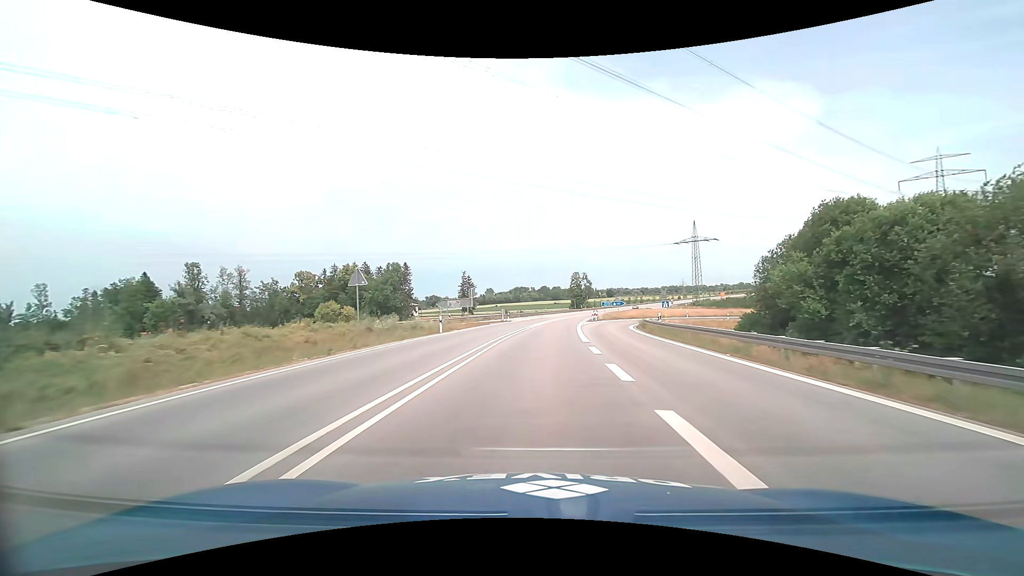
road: trunk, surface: asphalt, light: Day
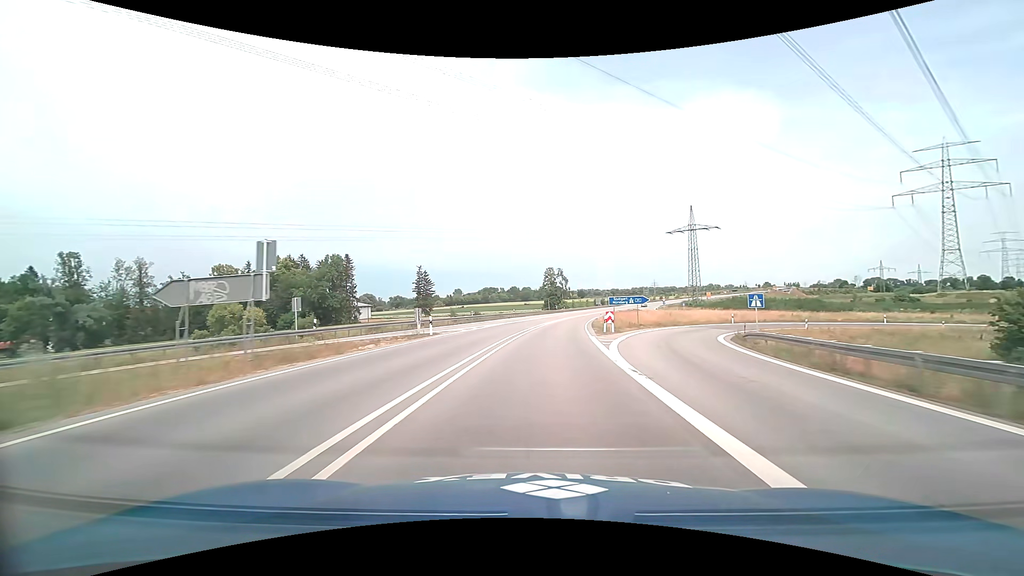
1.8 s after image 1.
(+0.9, +32.2) m; +3°
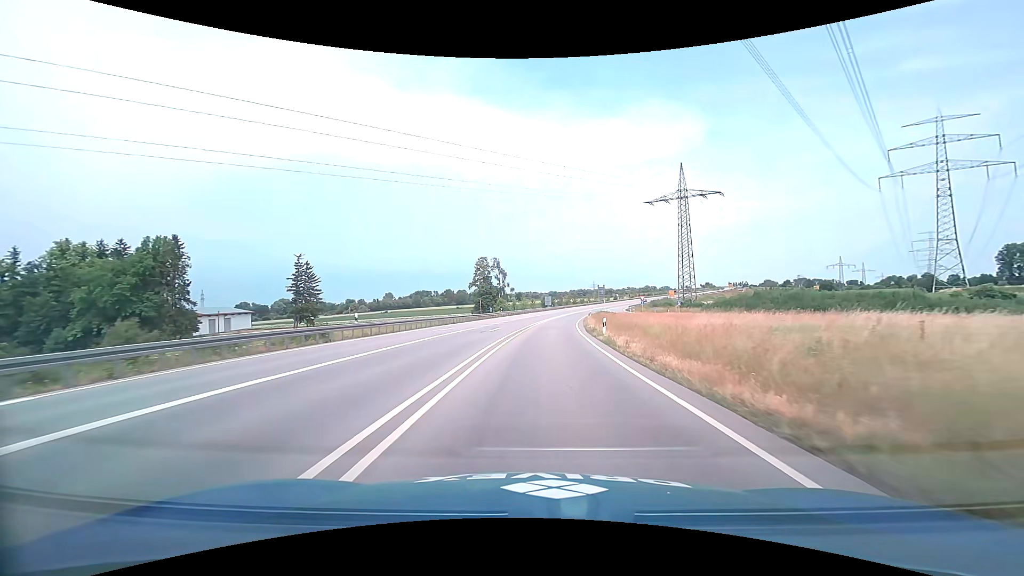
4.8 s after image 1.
(+3.2, +51.6) m; +7°
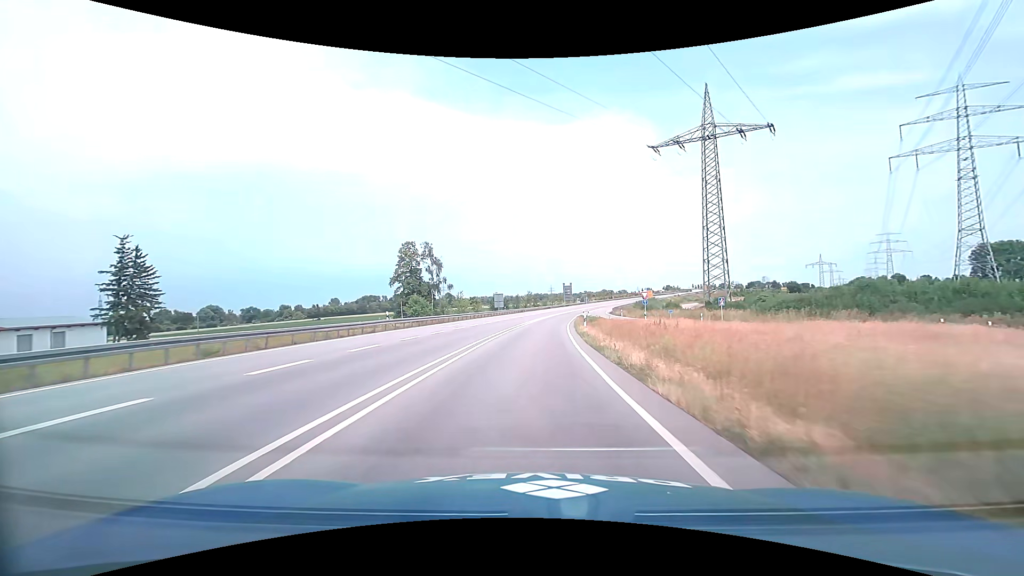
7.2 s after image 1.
(+2.1, +42.2) m; +5°
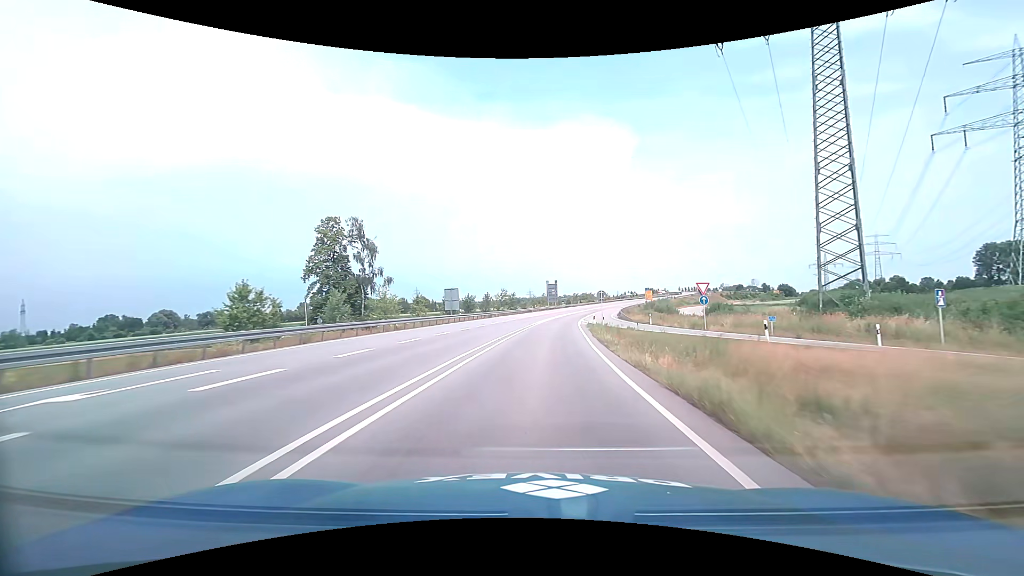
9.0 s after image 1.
(+0.5, +32.1) m; +2°
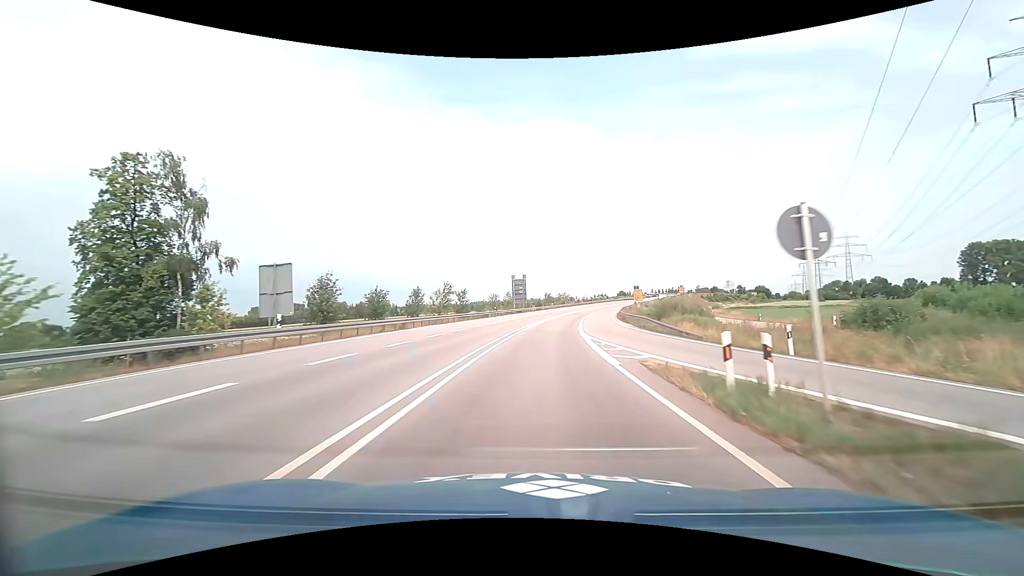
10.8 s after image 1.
(+1.1, +31.9) m; +4°
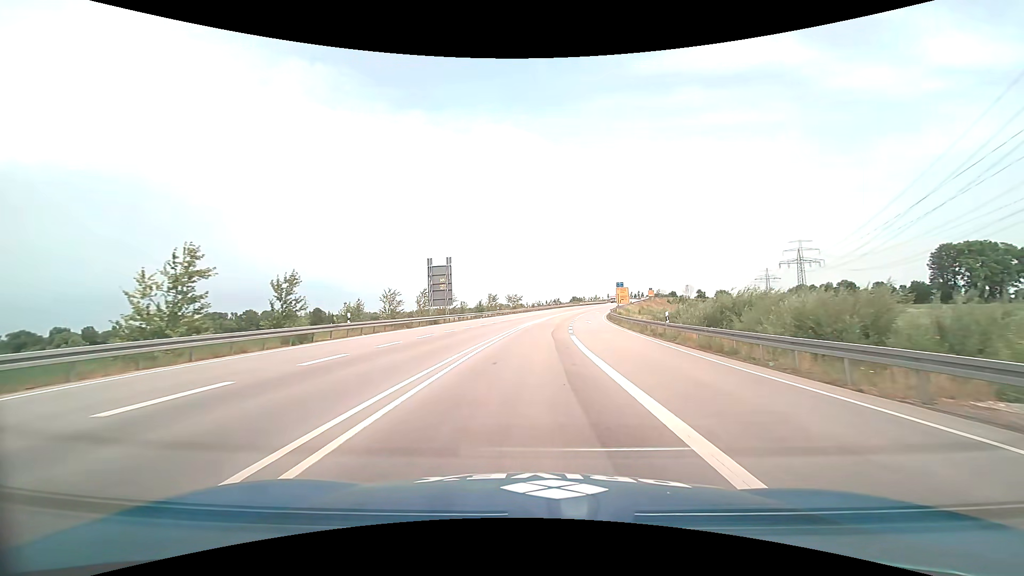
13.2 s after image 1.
(+2.0, +41.0) m; +6°
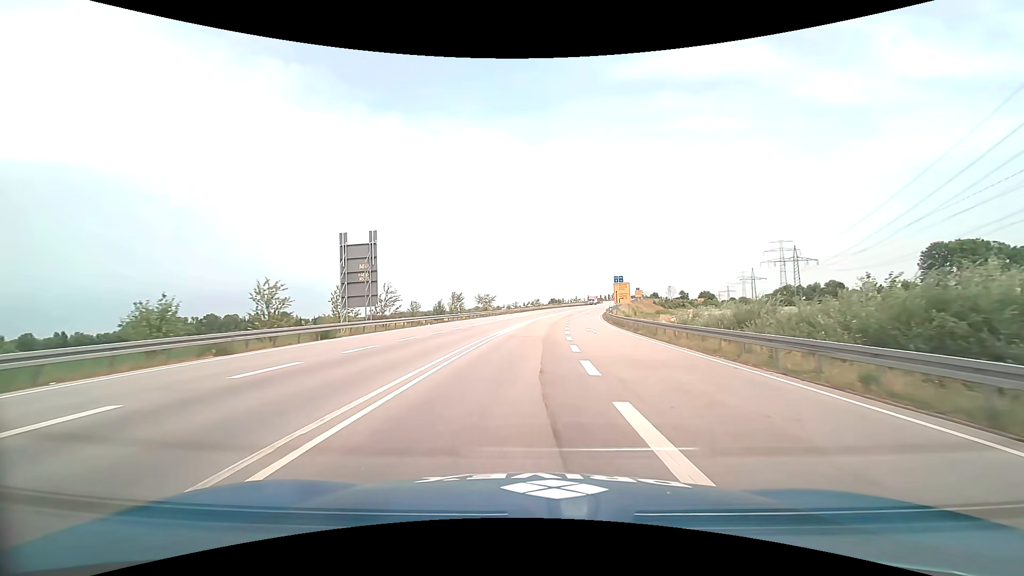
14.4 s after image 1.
(+0.4, +20.0) m; +3°
(0, +10) (0, +20) (+1, +30) (+1, +40) (+2, +50) (+3, +60) (+4, +70) (+5, +80) (+7, +90) (+8, +100) m
